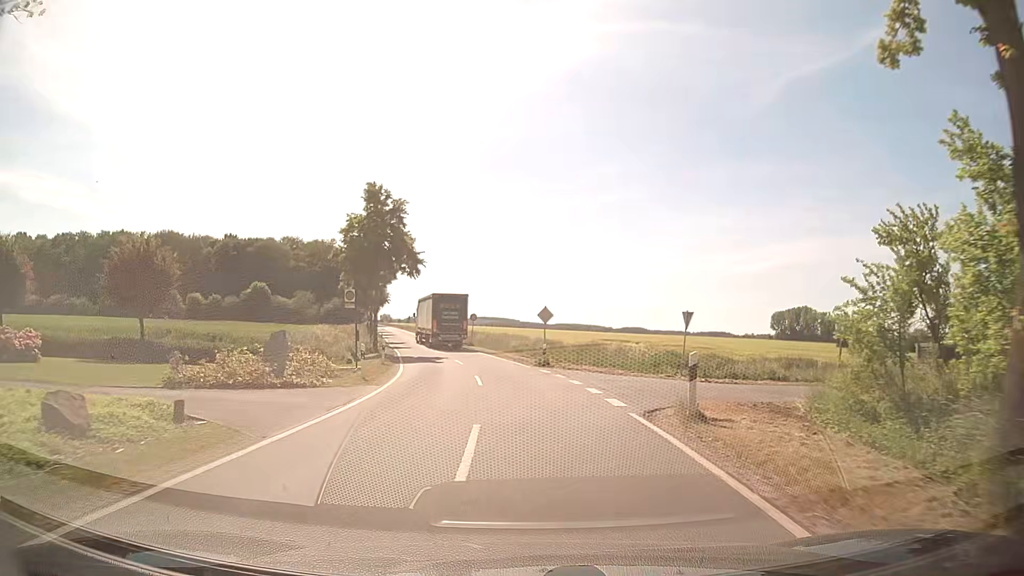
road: tertiary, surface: asphalt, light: Day
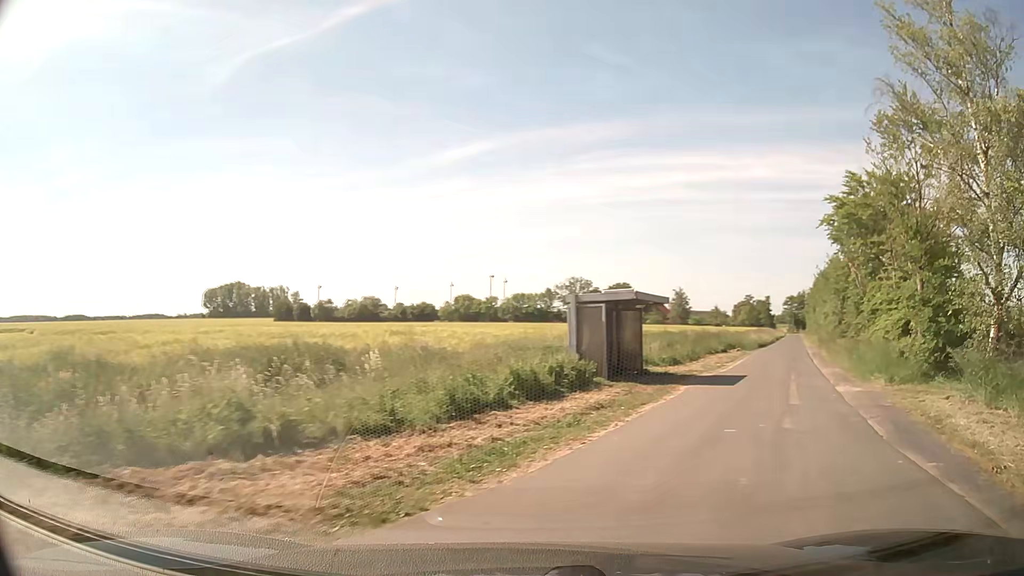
(+6.8, +22.4) m; +48°
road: unclassified
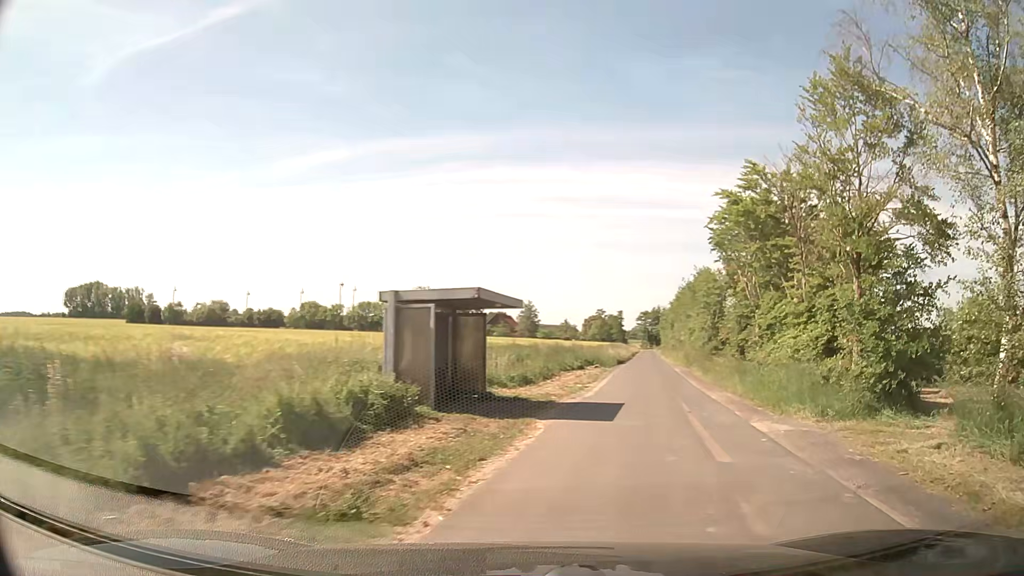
(+0.6, +5.0) m; +13°
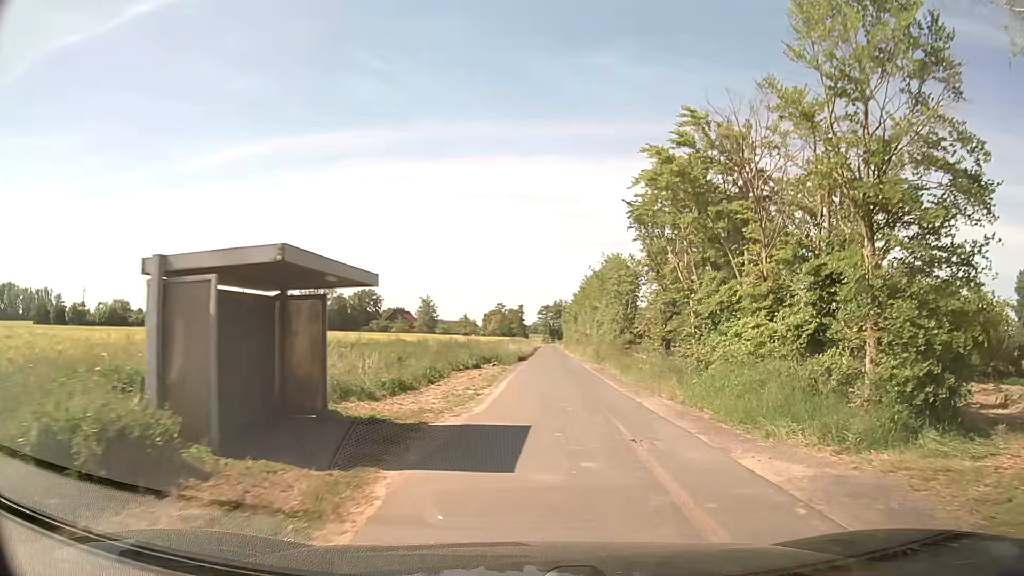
(+0.5, +5.4) m; +10°
